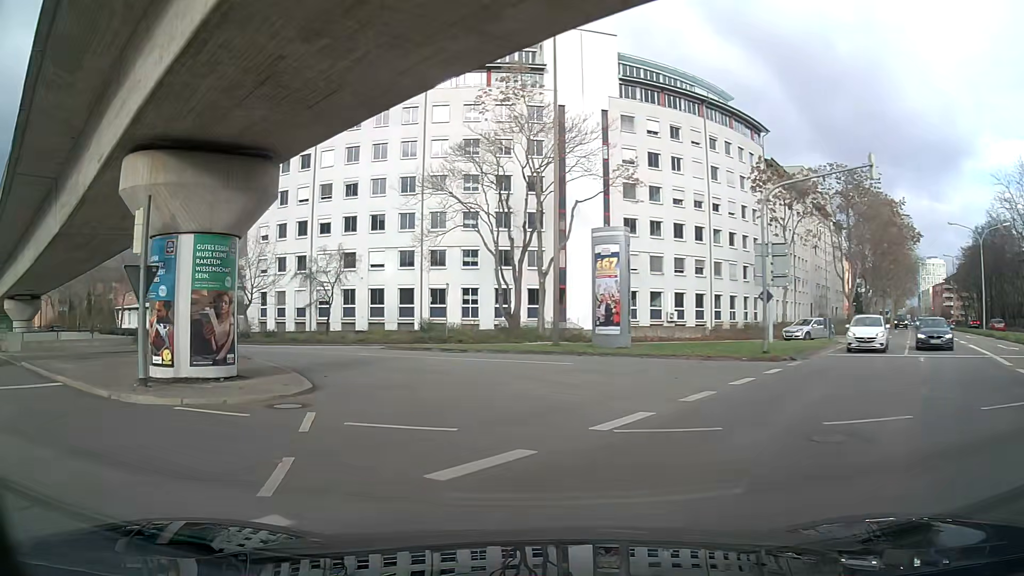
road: secondary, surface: asphalt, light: Day
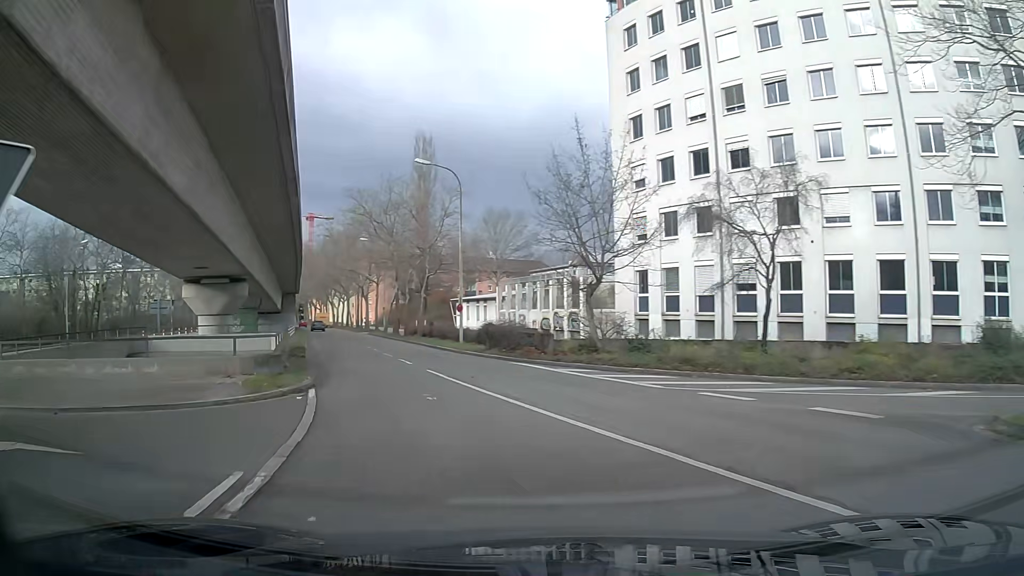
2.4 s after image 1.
(-6.9, +22.2) m; -36°
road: tertiary
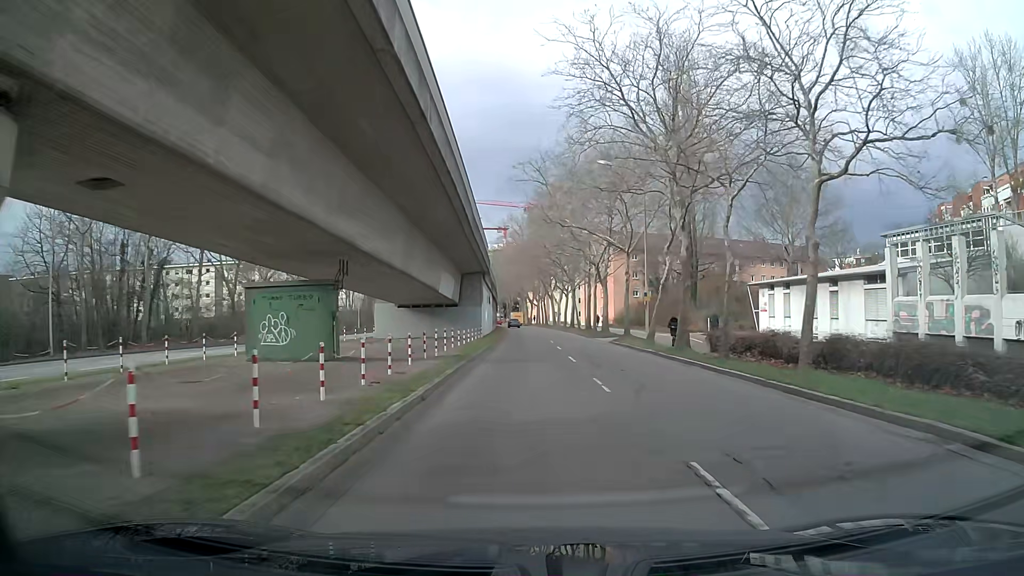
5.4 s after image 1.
(-6.2, +31.5) m; -14°
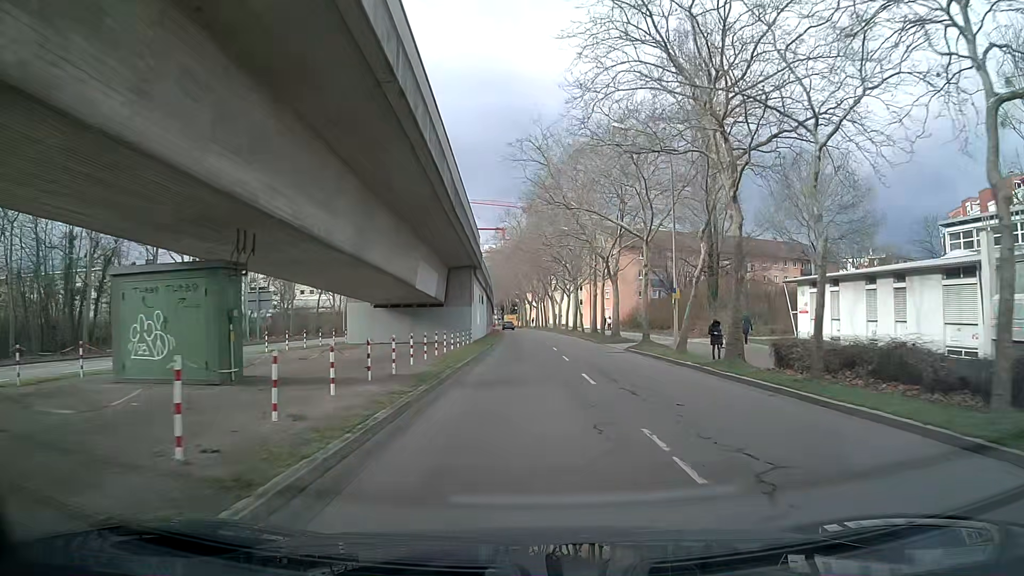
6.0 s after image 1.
(0.0, +7.0) m; 0°
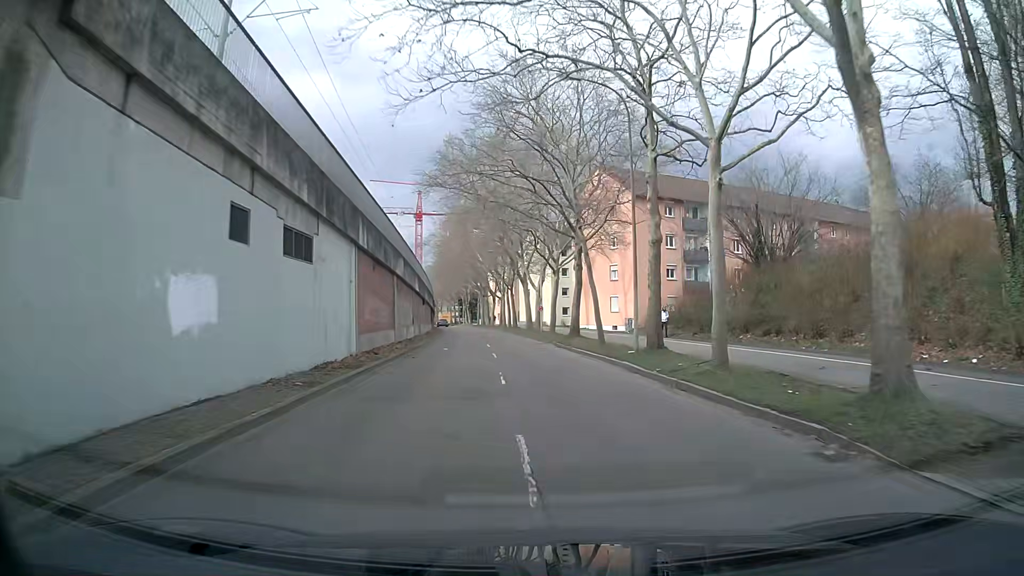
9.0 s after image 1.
(+0.9, +36.9) m; +3°
(0, +10) (0, +20) (-1, +30) (-1, +40) (-2, +50) (-3, +60) (-4, +70) (-6, +80) (-7, +90) (-9, +99) m
